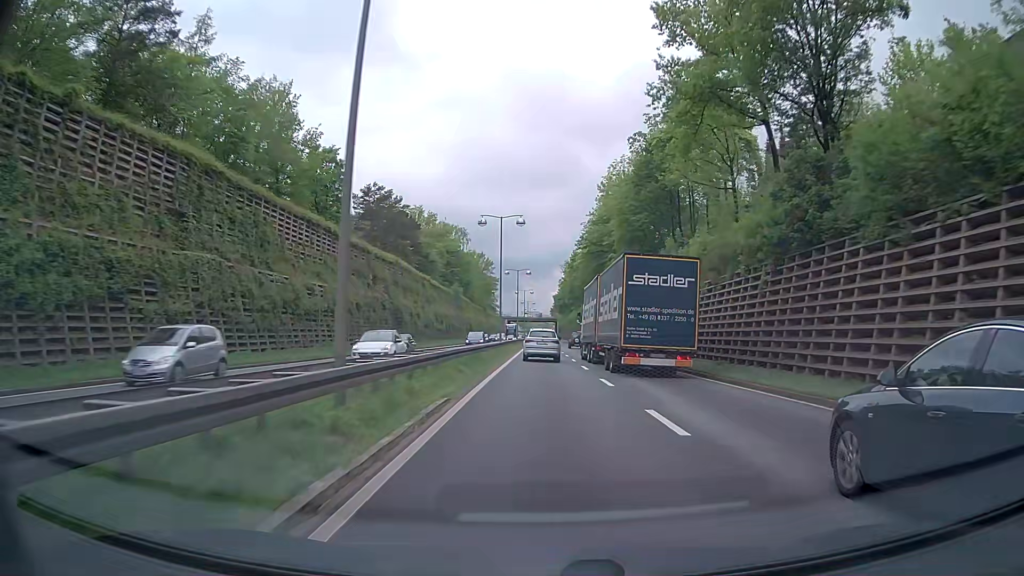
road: trunk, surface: asphalt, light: Day
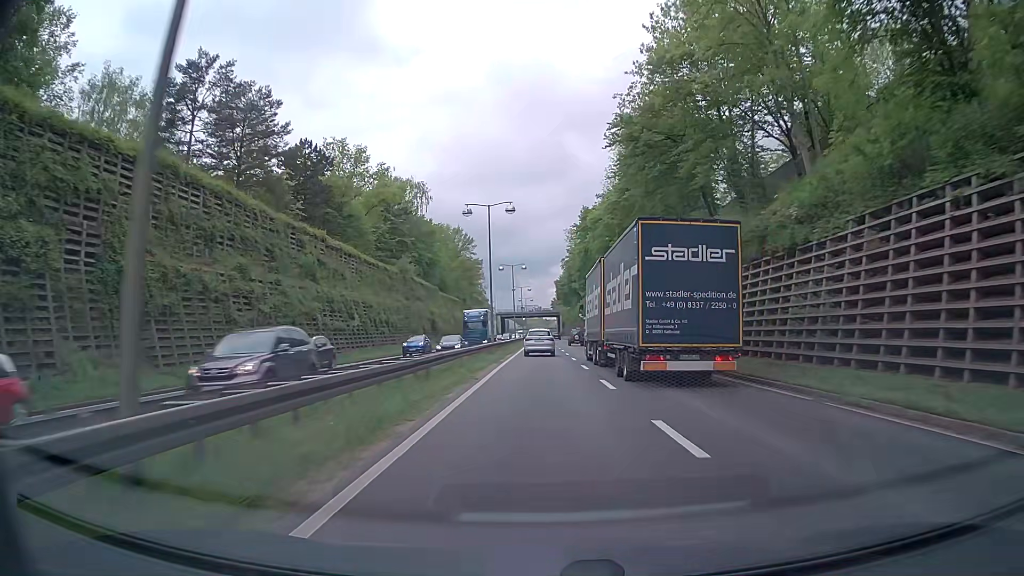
(-0.2, +46.7) m; 0°
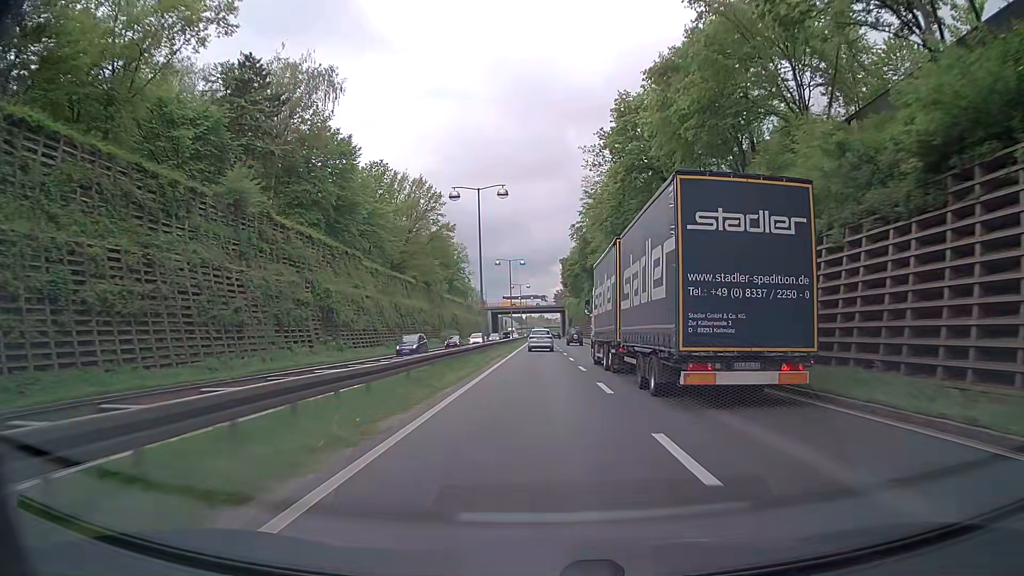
(-0.1, +46.1) m; 0°
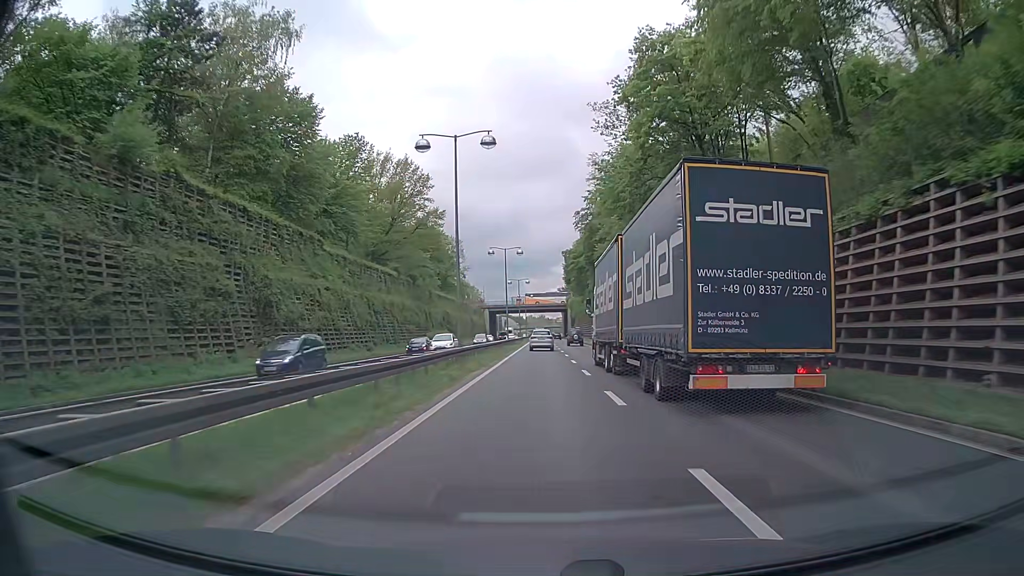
(0.0, +11.4) m; 0°
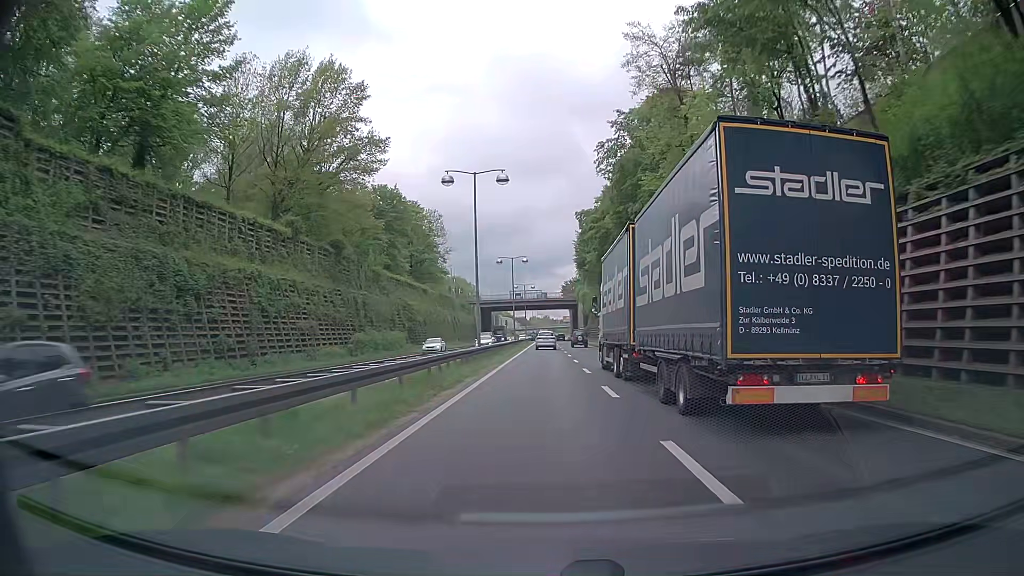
(-0.1, +34.1) m; -1°
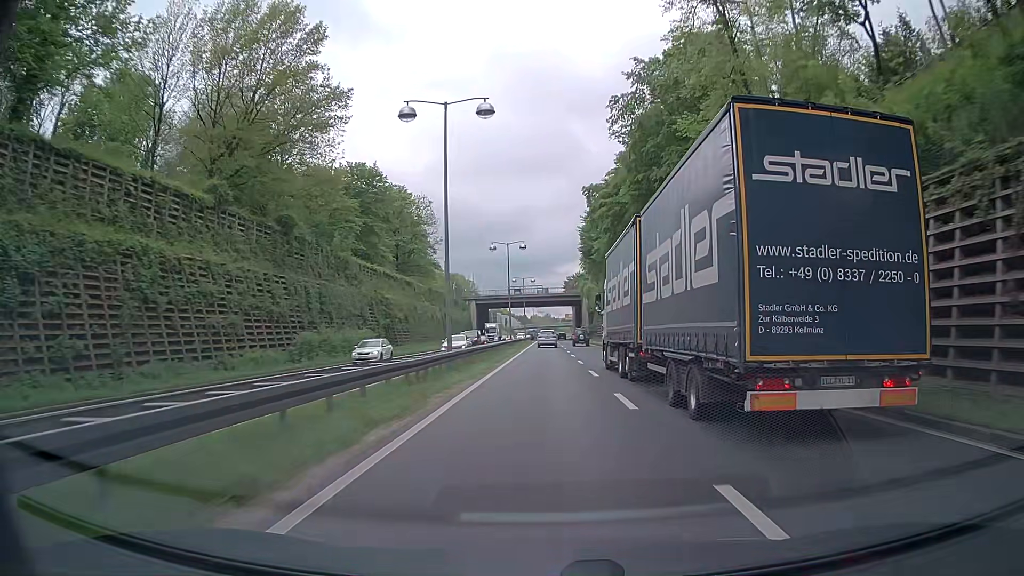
(0.0, +11.5) m; 0°
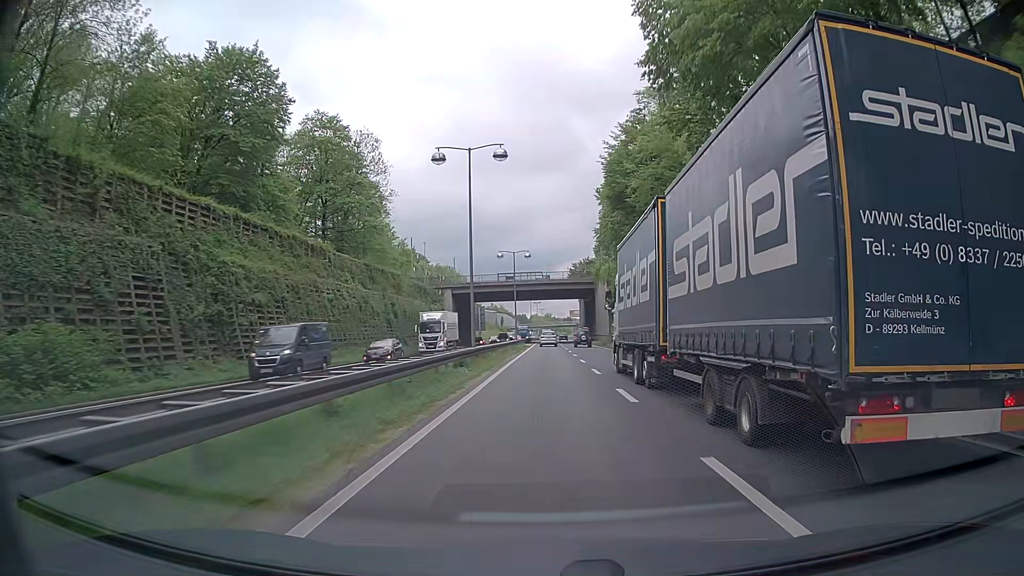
(-0.2, +34.7) m; 0°
